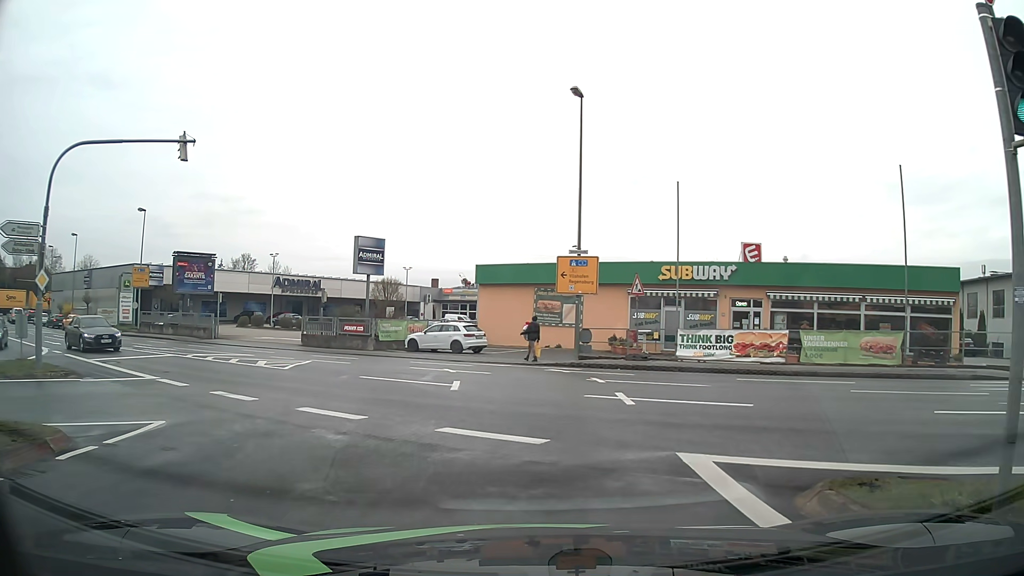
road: tertiary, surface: asphalt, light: Day
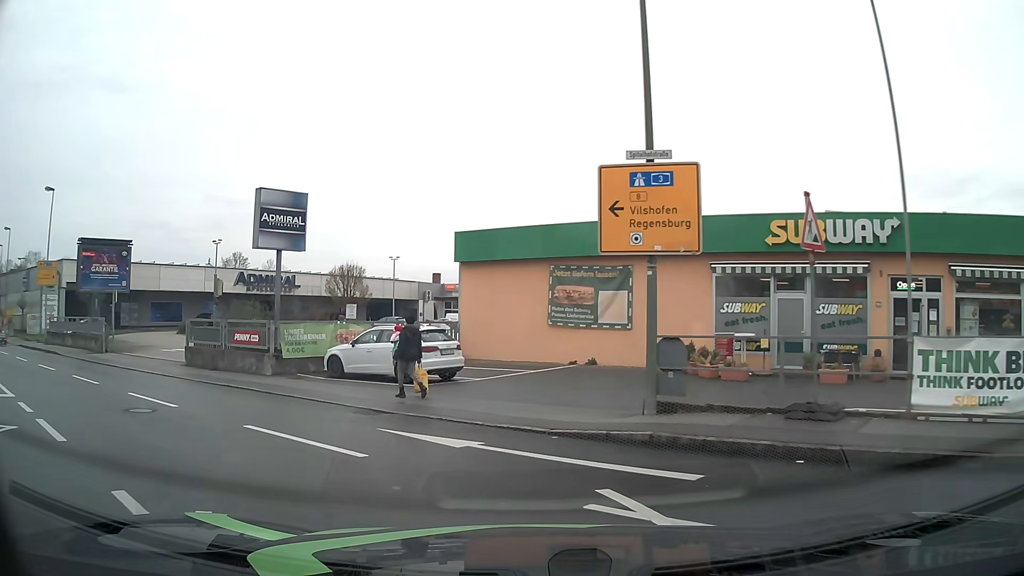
(+0.2, +15.1) m; -2°
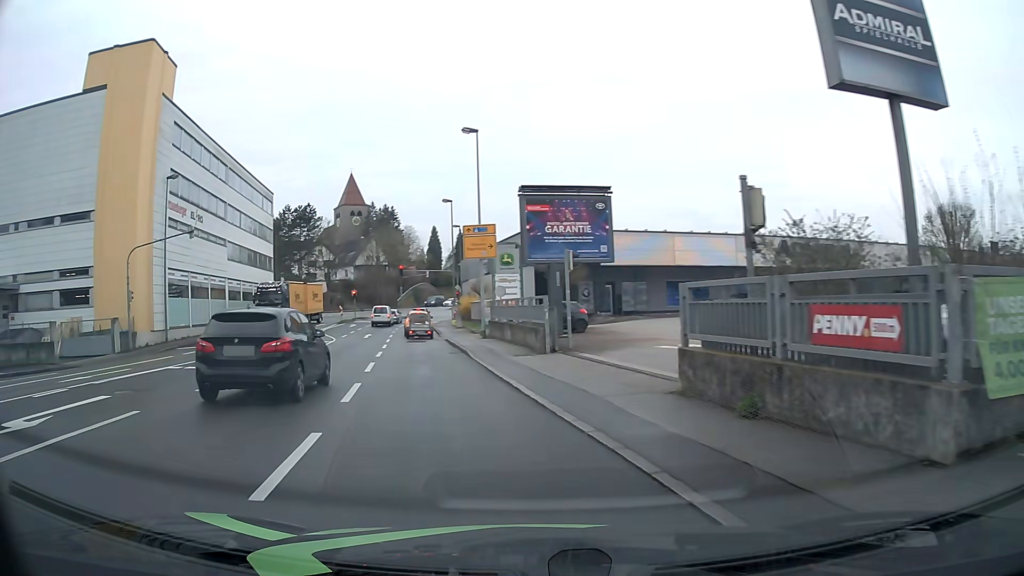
(-5.3, +13.5) m; -46°
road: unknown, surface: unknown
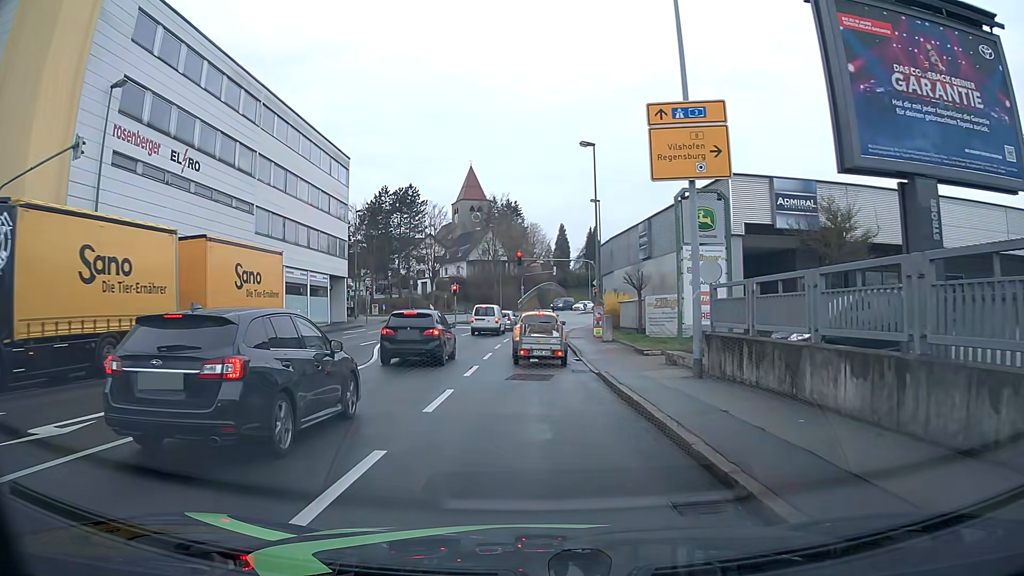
(-2.7, +19.0) m; -10°
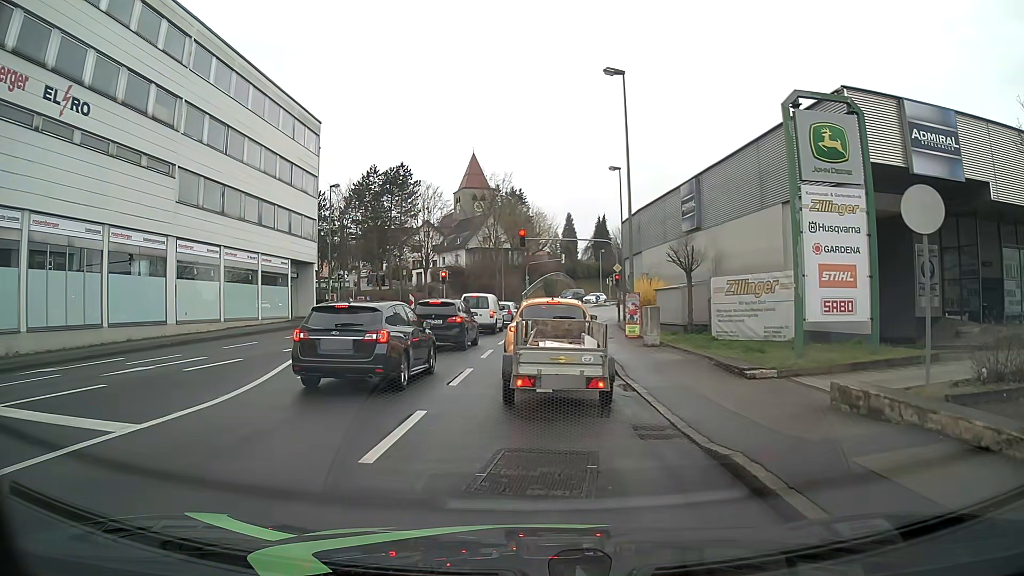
(-0.1, +9.7) m; +1°
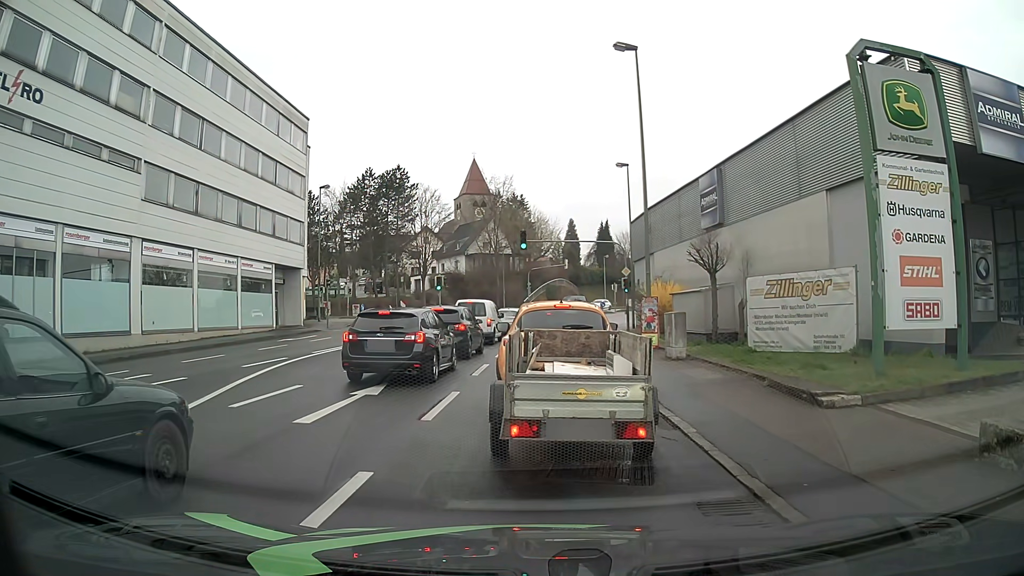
(-0.1, +2.9) m; -2°
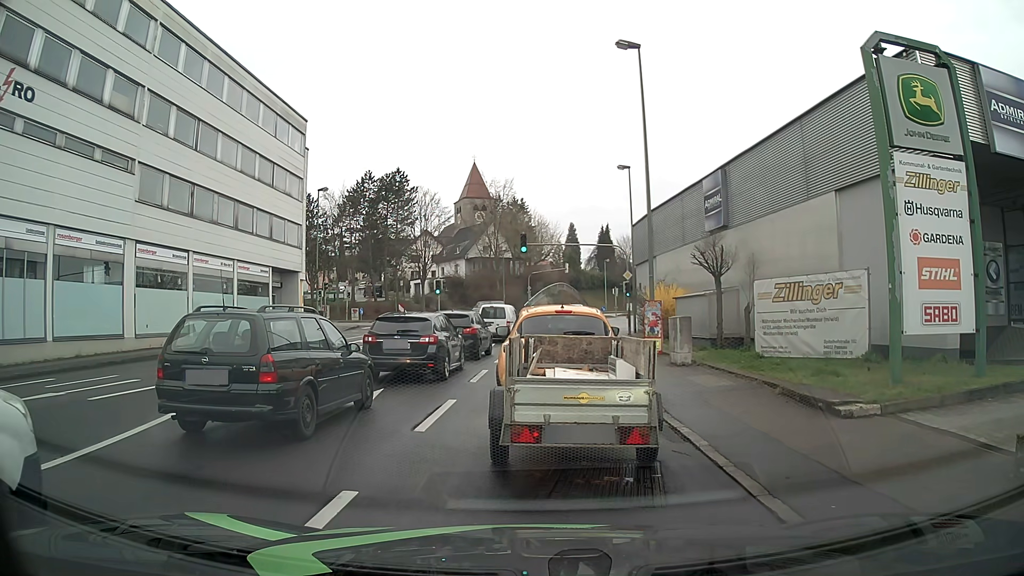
(0.0, +0.6) m; 0°
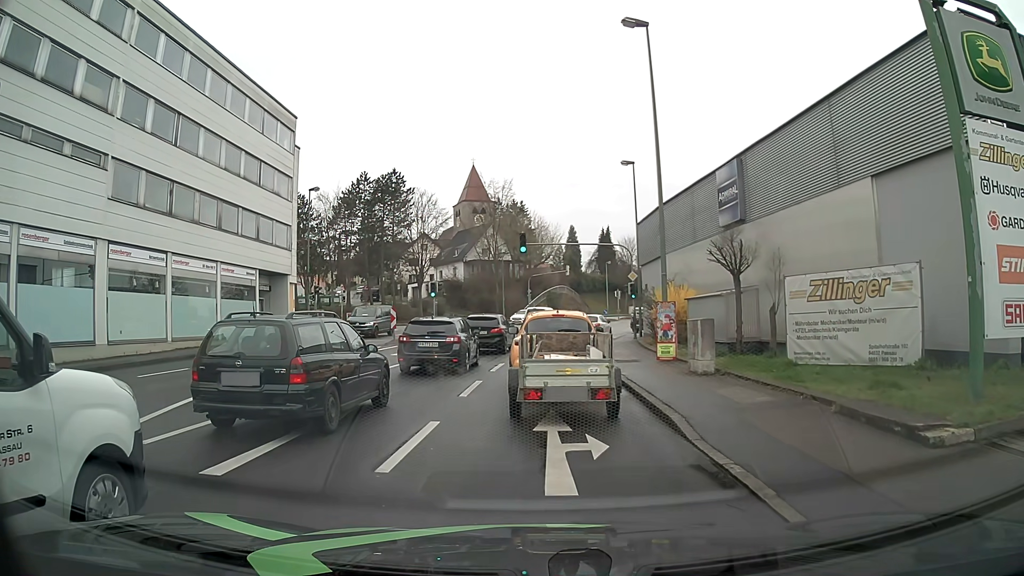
(0.0, +2.3) m; +1°
(0, +10) (0, +20) (0, +30) (+1, +40) (+5, +49) (+14, +54) (+24, +55) (+34, +56) (+44, +56) (+54, +56) m
